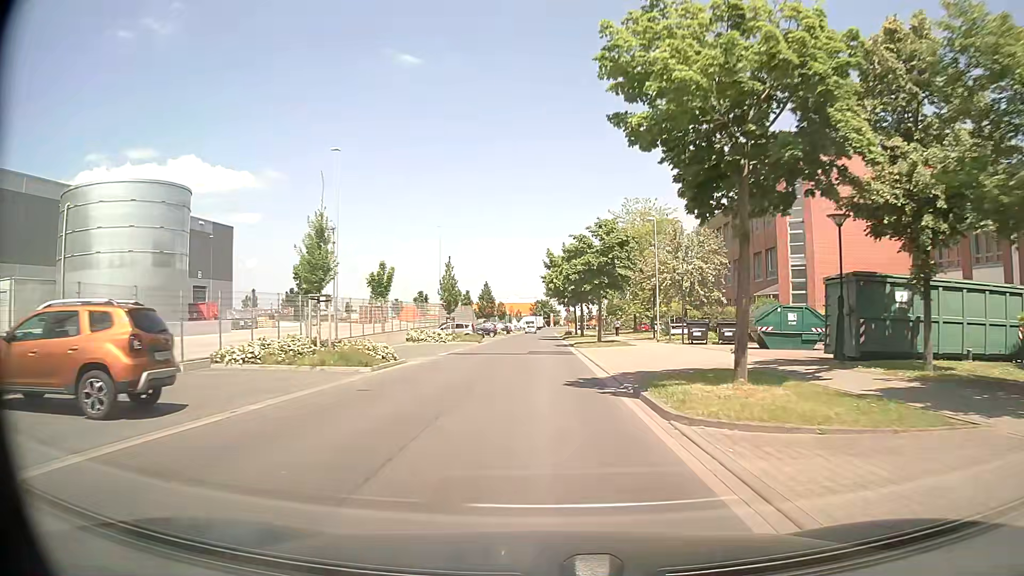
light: Day
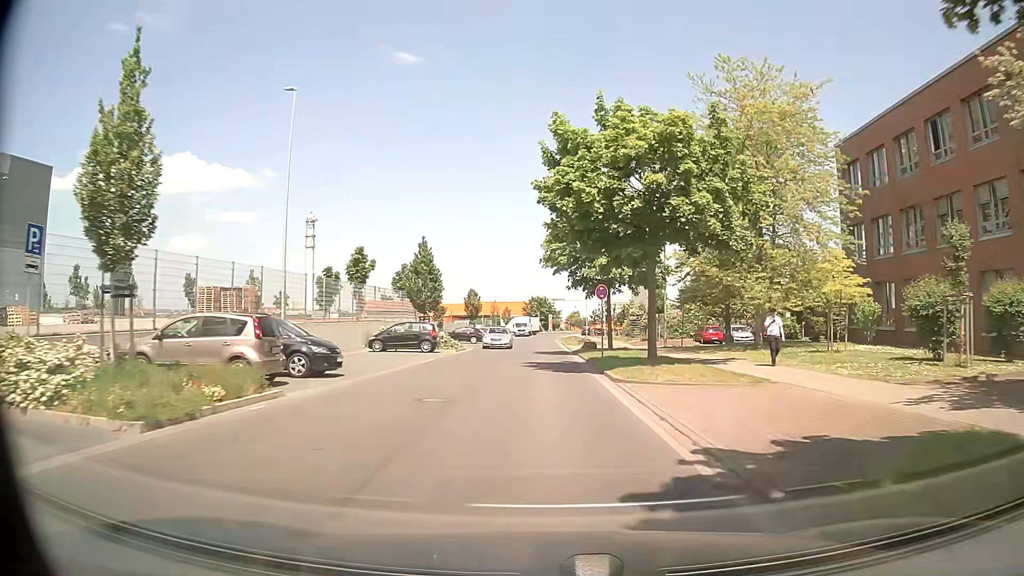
(+0.1, +41.6) m; 0°
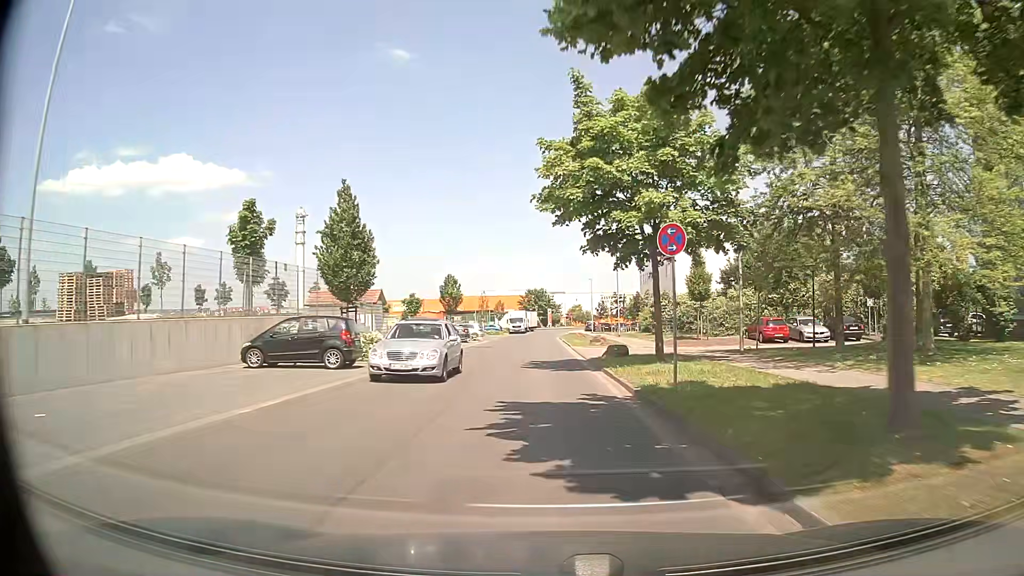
(+0.1, +15.5) m; 0°
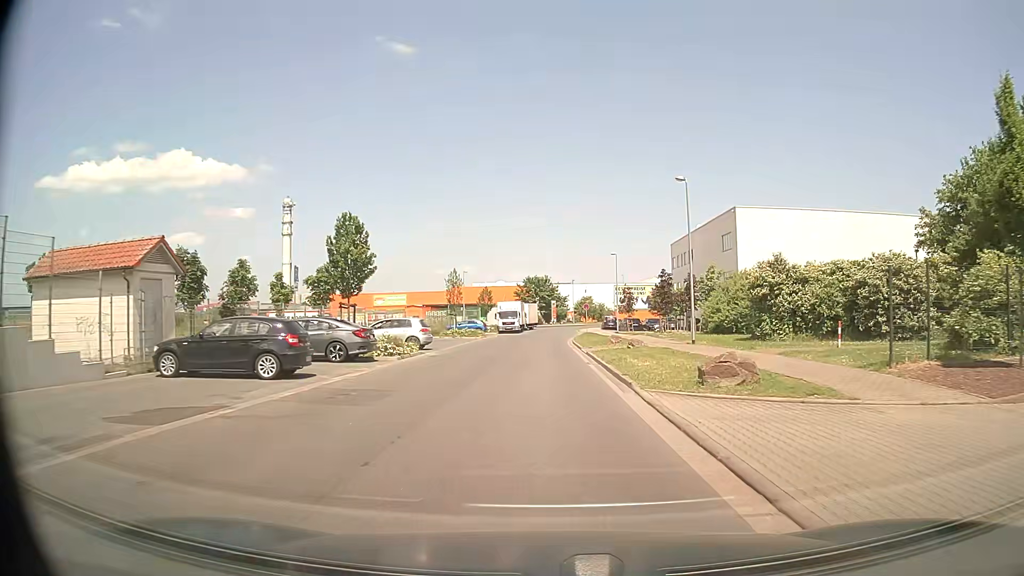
(0.0, +29.2) m; 0°
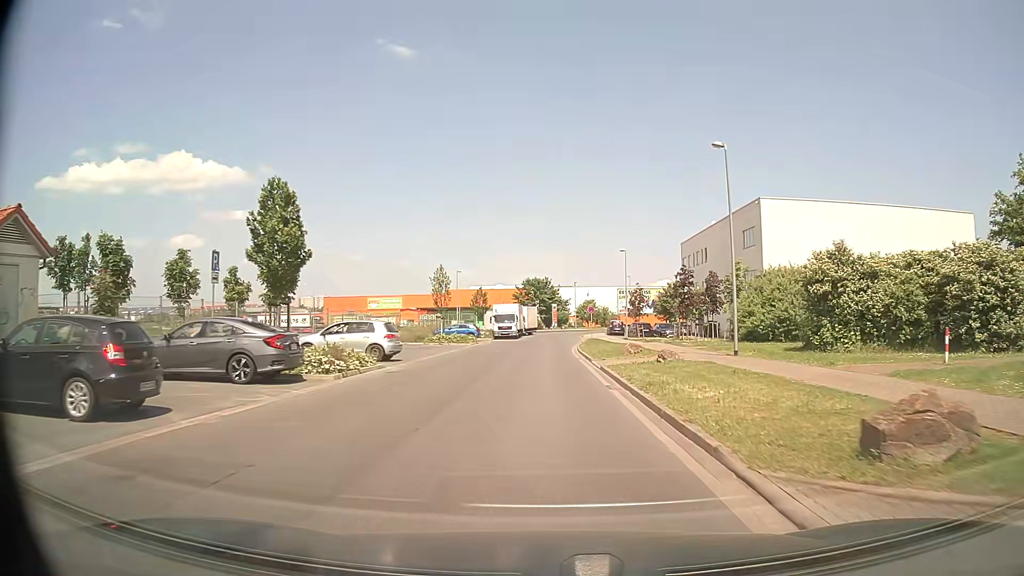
(0.0, +7.0) m; 0°
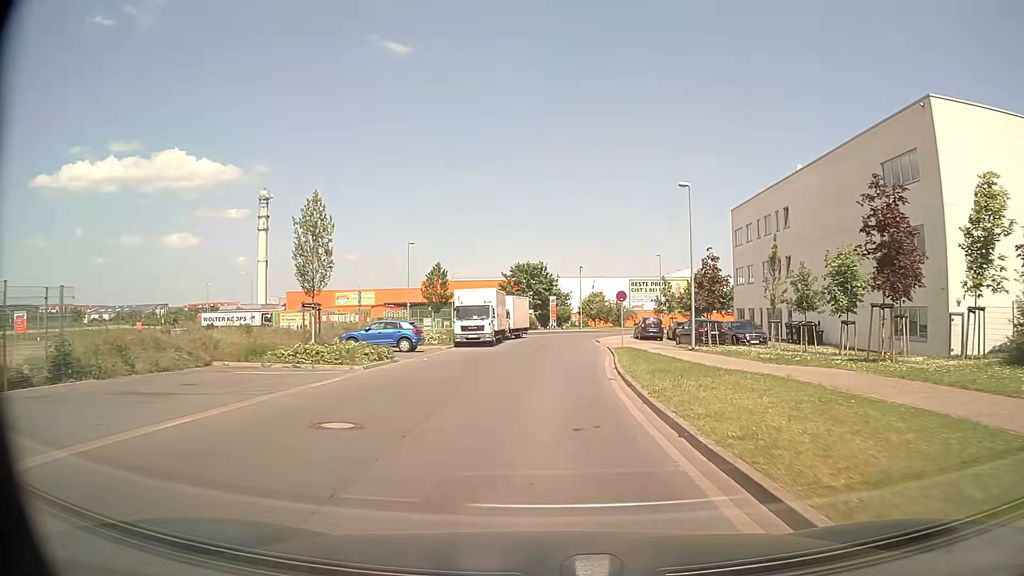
(+0.1, +26.6) m; 0°
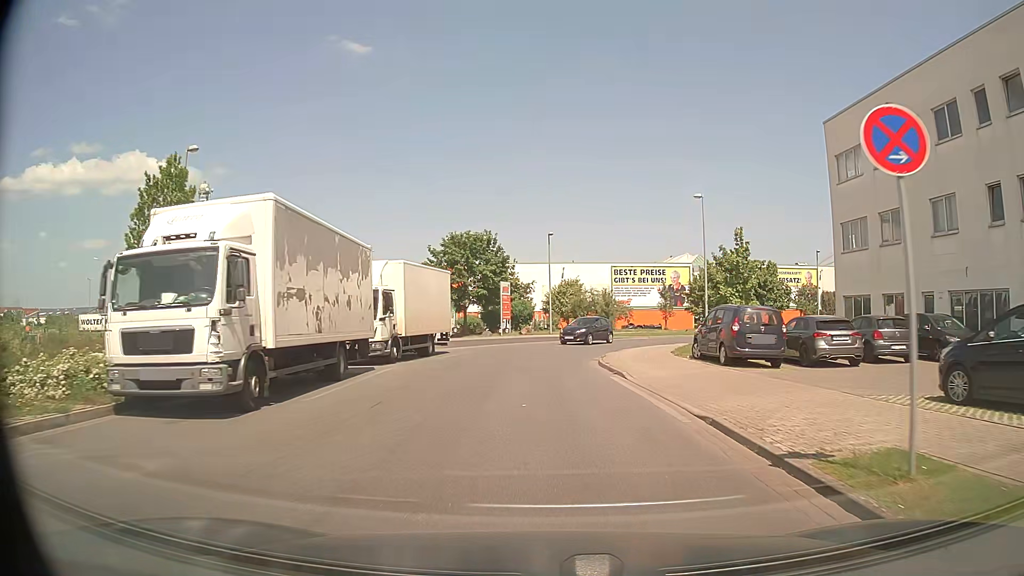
(+0.7, +30.2) m; +3°
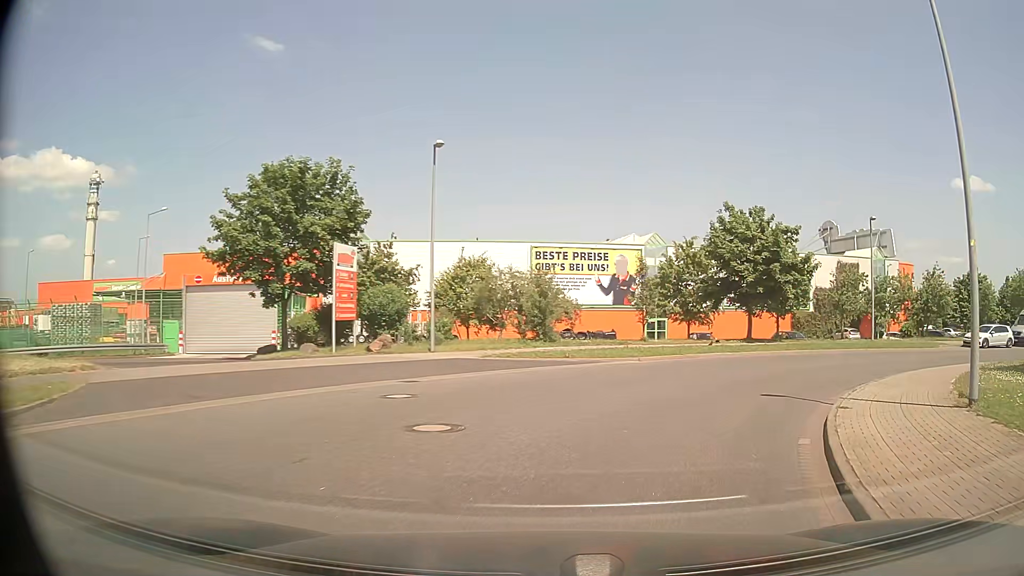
(+0.7, +25.9) m; +7°
(+2, +10) (+7, +18) (+16, +23) (+25, +26) (+35, +28) (+45, +30) (+55, +32) (+65, +33) (+75, +33) (+85, +34) m
